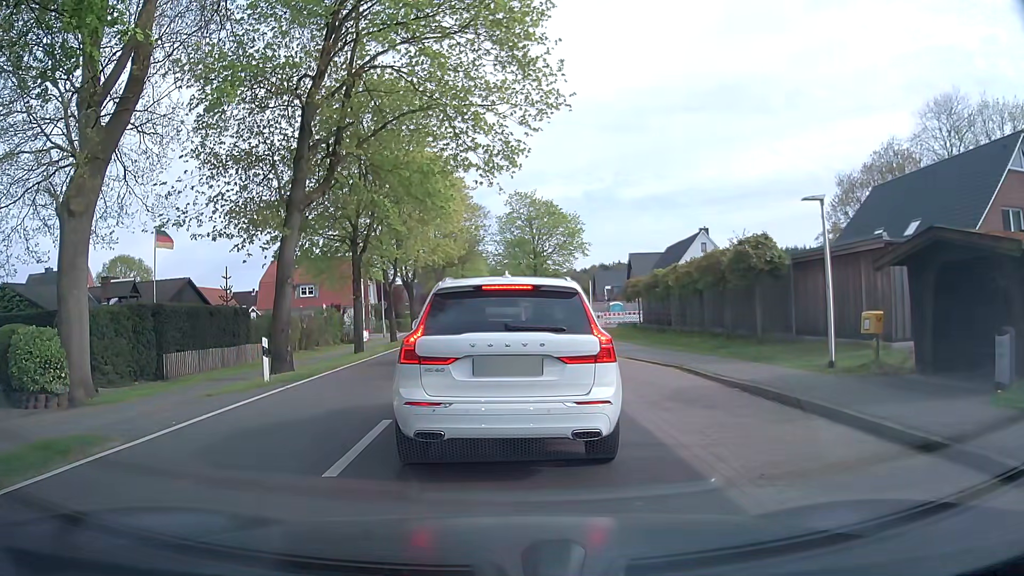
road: tertiary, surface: asphalt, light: Day
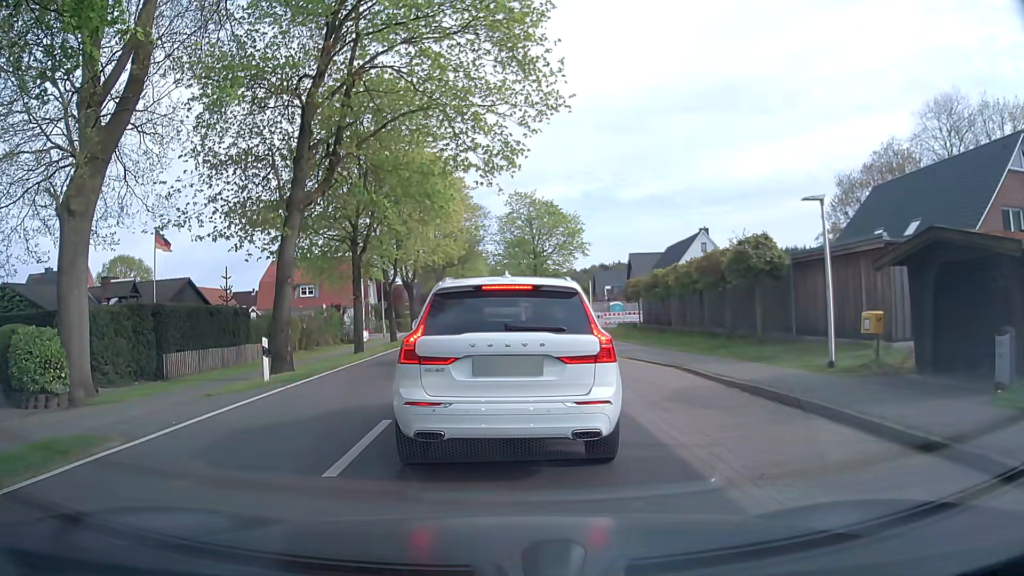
(0.0, 0.0) m; 0°
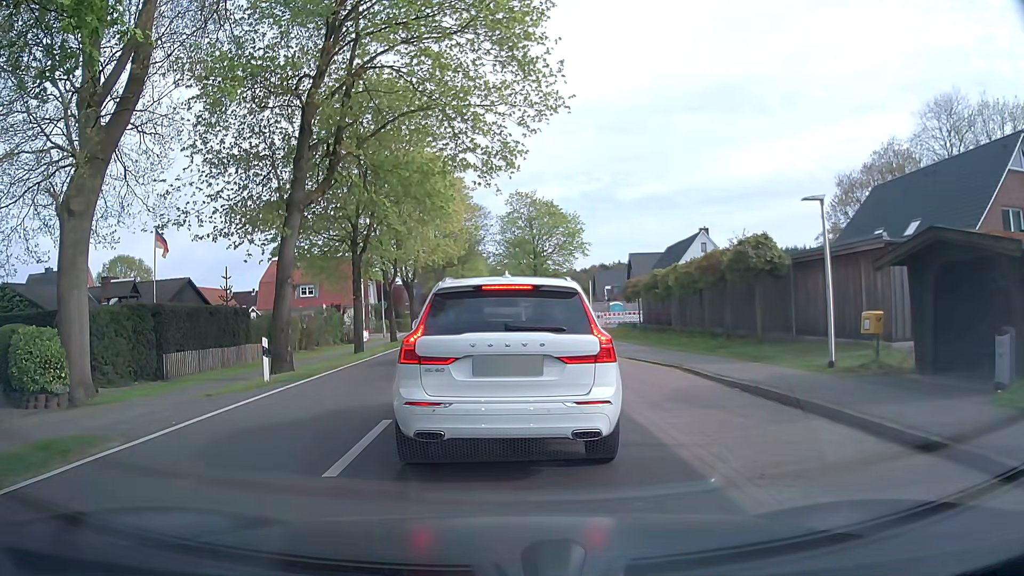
(0.0, 0.0) m; 0°
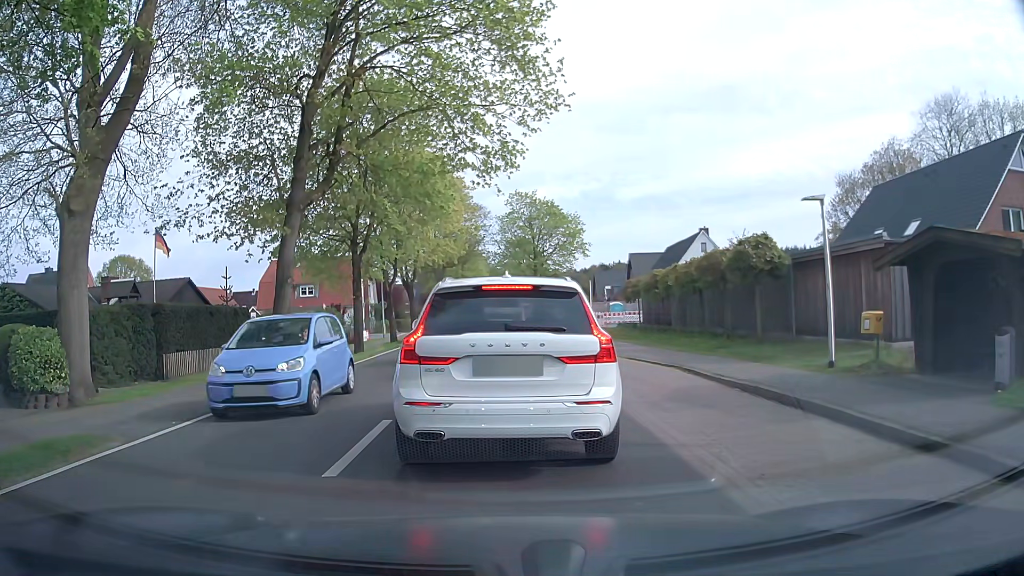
(0.0, 0.0) m; 0°
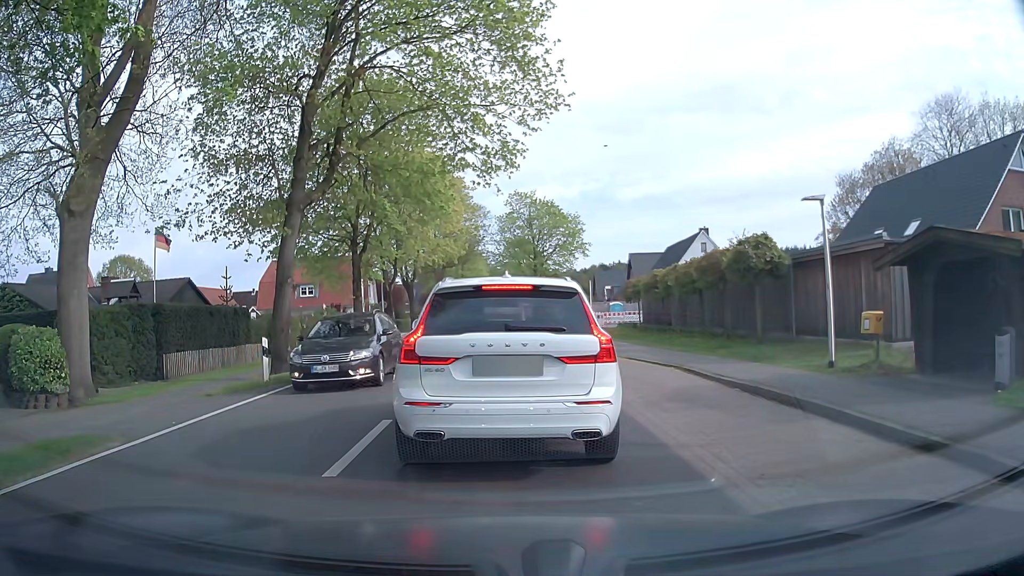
(0.0, 0.0) m; 0°
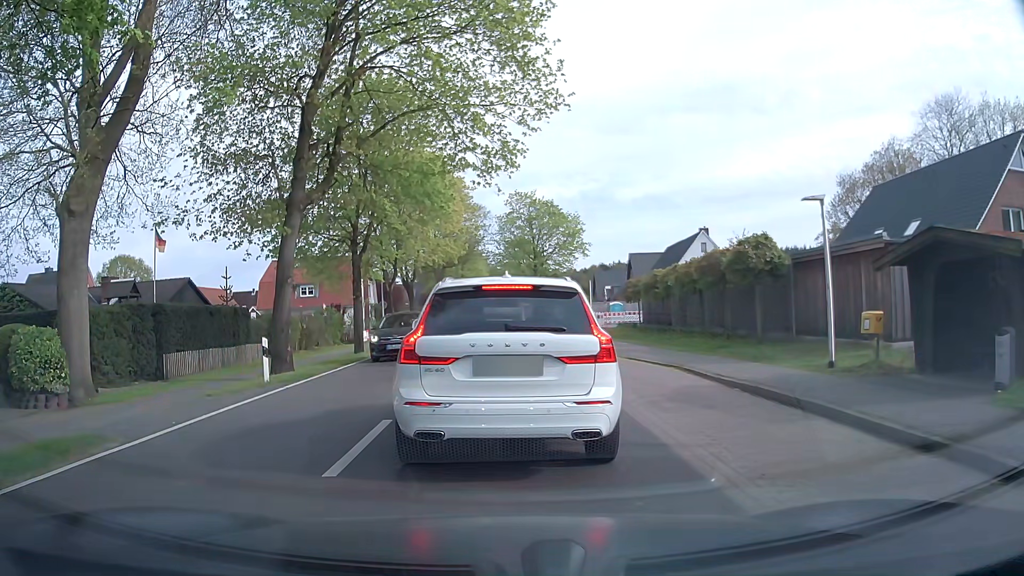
(0.0, 0.0) m; 0°
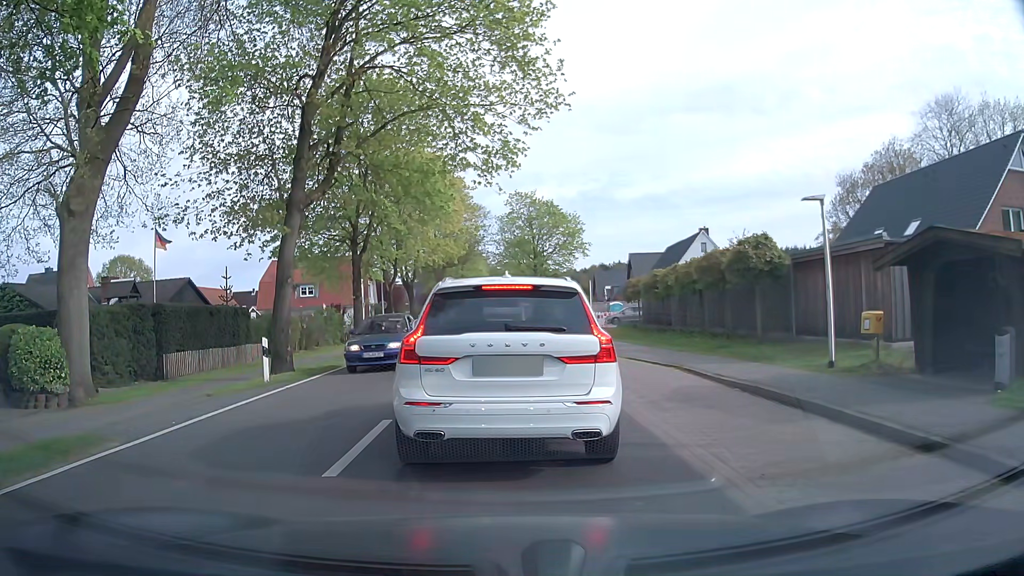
(0.0, 0.0) m; 0°
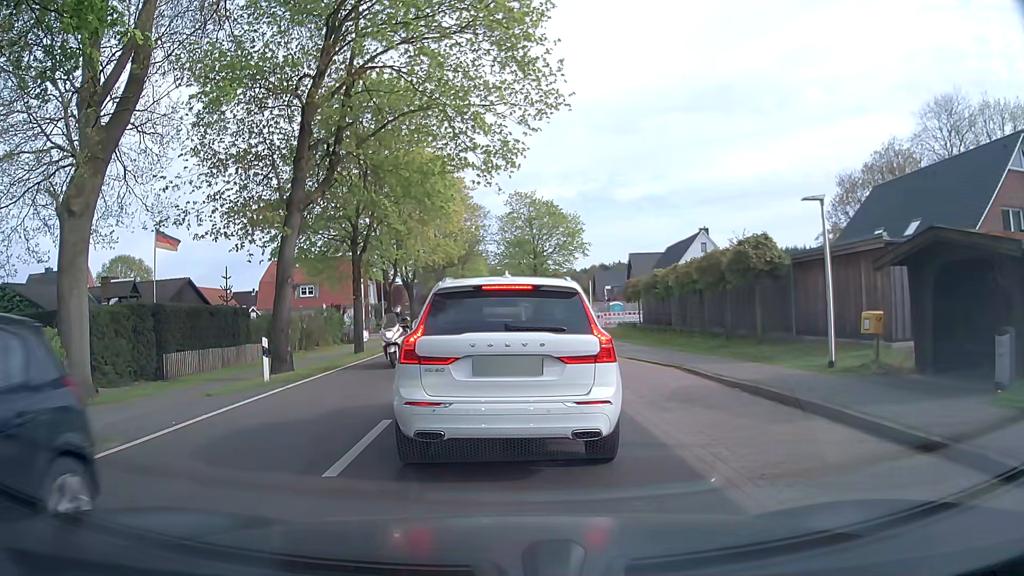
(0.0, 0.0) m; 0°
(0, +10) (0, +20) (0, +30) (0, +40) (+1, +50) (+8, +56) (+18, +55) (+28, +56) (+38, +55) (+48, +55) m
